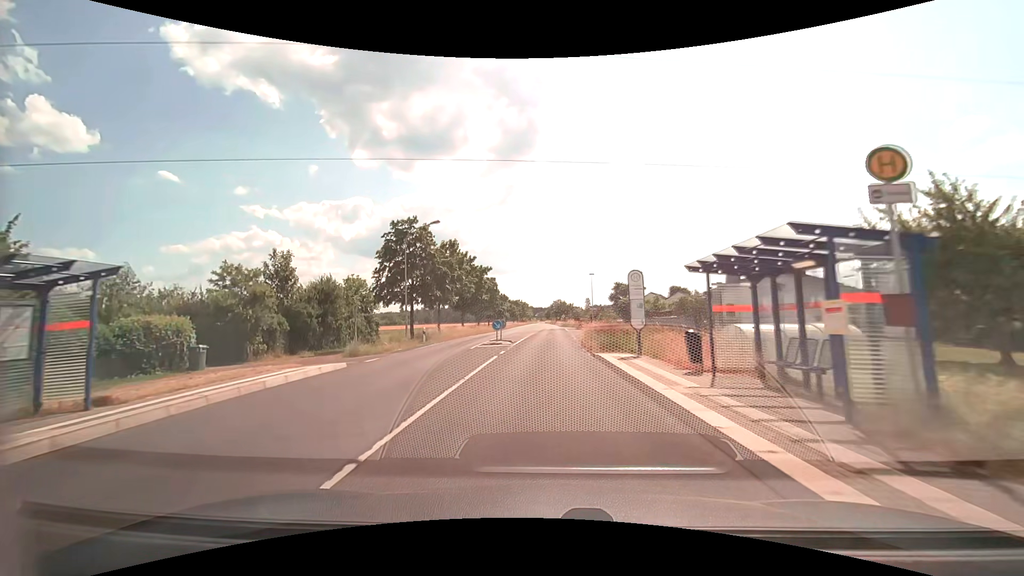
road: secondary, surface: asphalt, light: Day
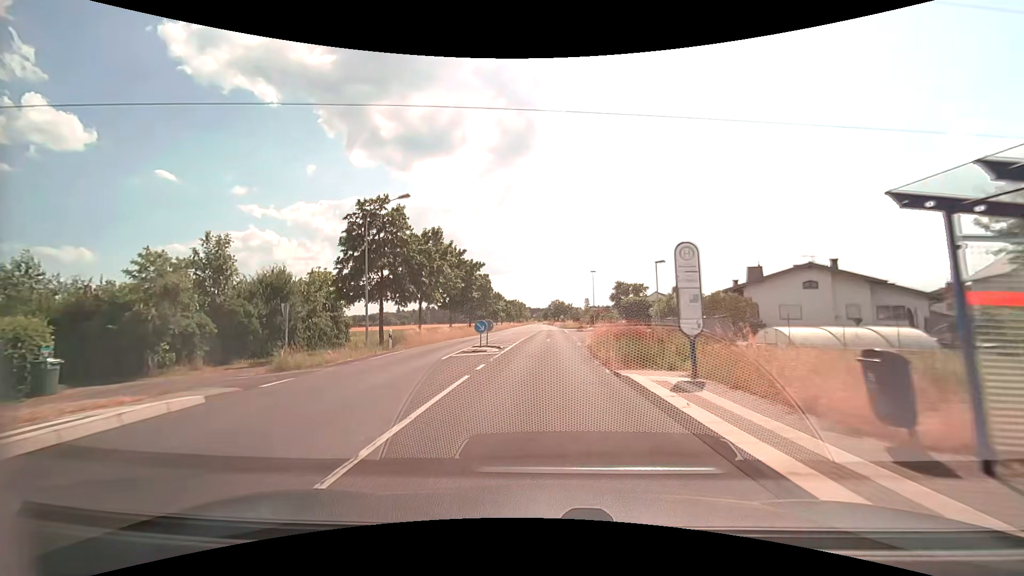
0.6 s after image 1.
(0.0, +6.6) m; 0°
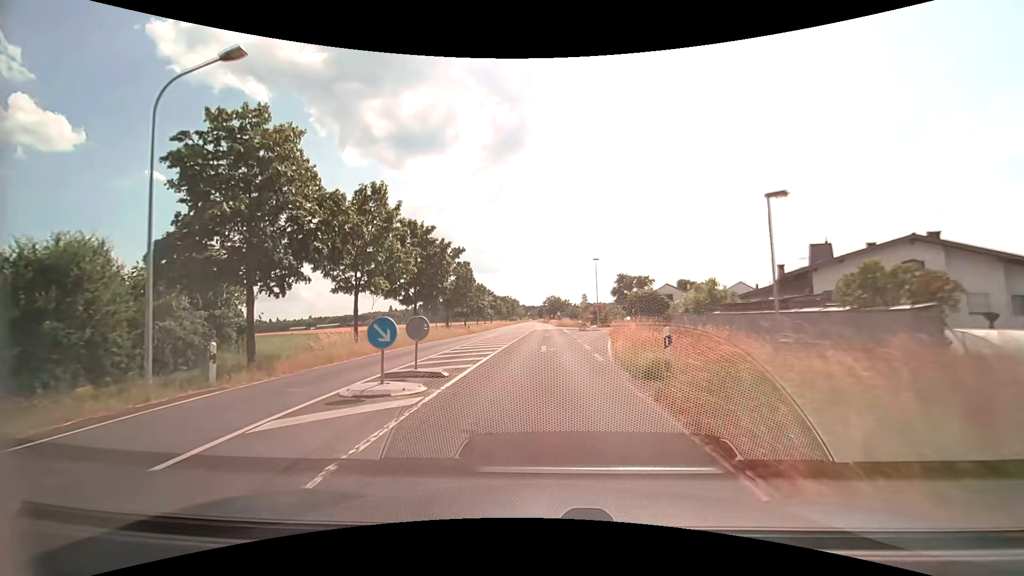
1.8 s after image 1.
(+0.1, +13.4) m; +1°
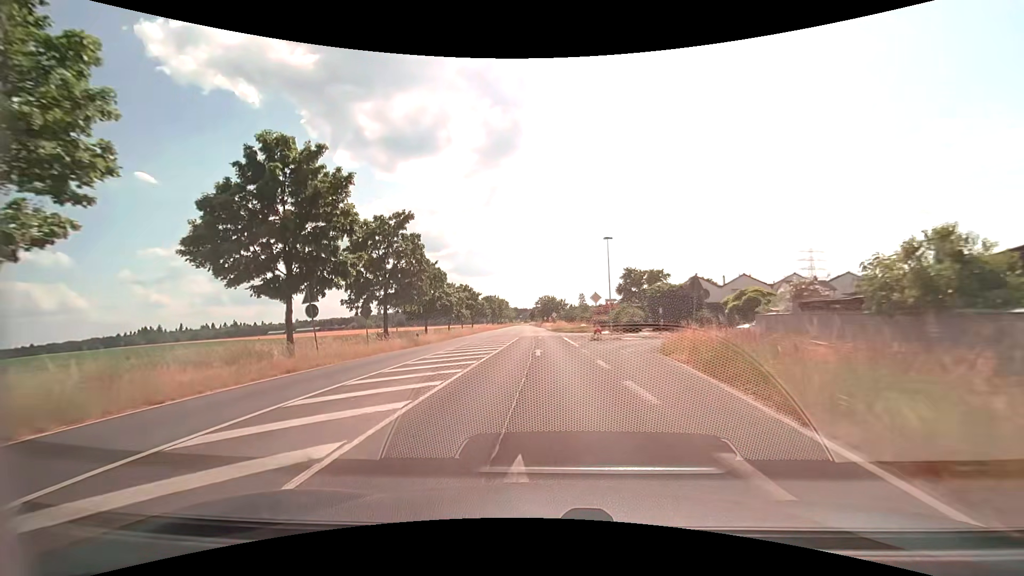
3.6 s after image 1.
(+0.2, +20.5) m; +1°
(0, +10) (0, +20) (0, +30) (0, +40) (0, +50) (0, +60) (-1, +70) (-1, +80) (-1, +90) (-1, +100) m
